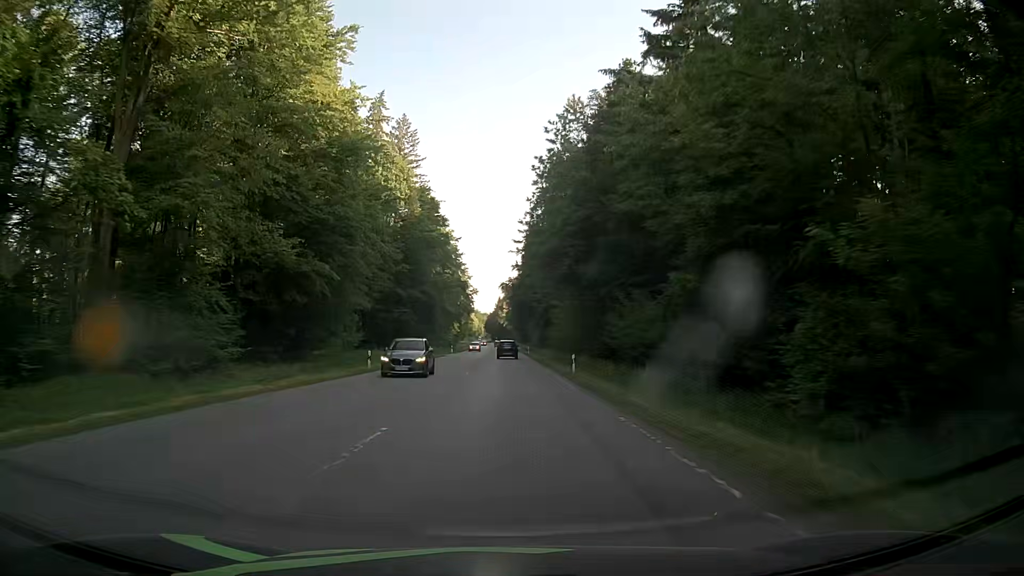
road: secondary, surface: asphalt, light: Day
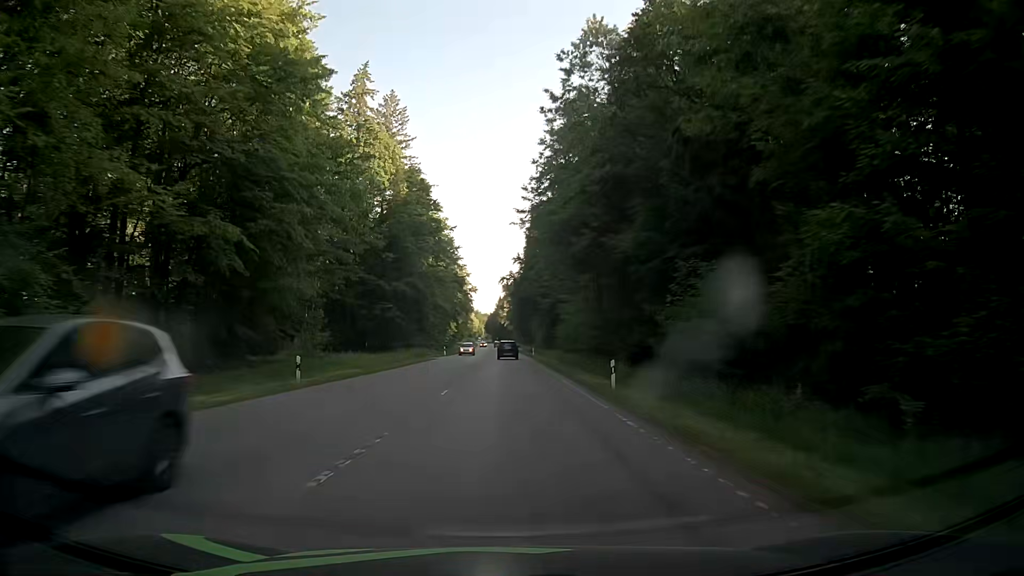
(0.0, +12.4) m; 0°
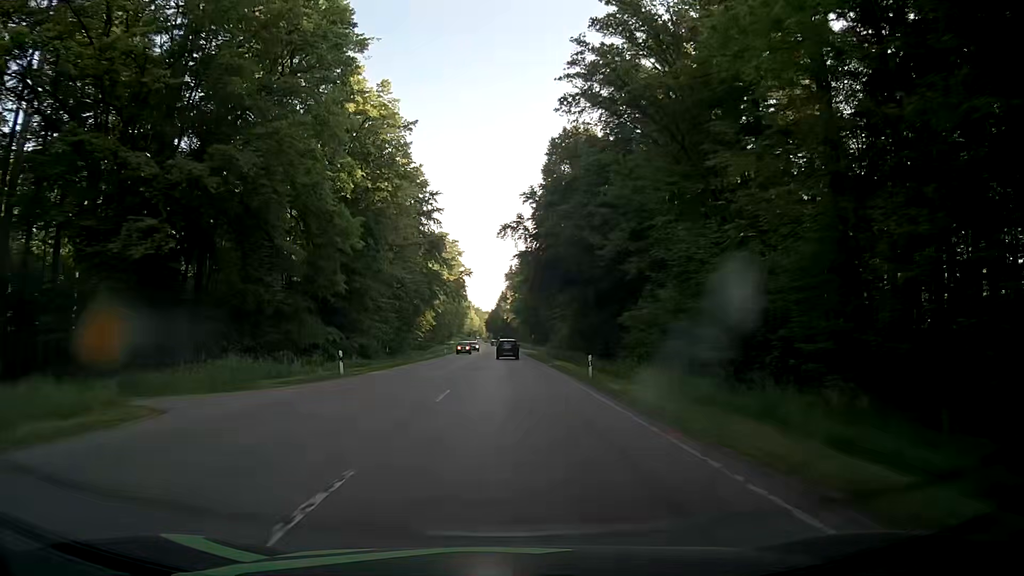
(+0.2, +51.3) m; 0°
(0, +10) (0, +20) (0, +30) (0, +40) (0, +50) (0, +60) (0, +70) (0, +80) (0, +90) (0, +100) m
